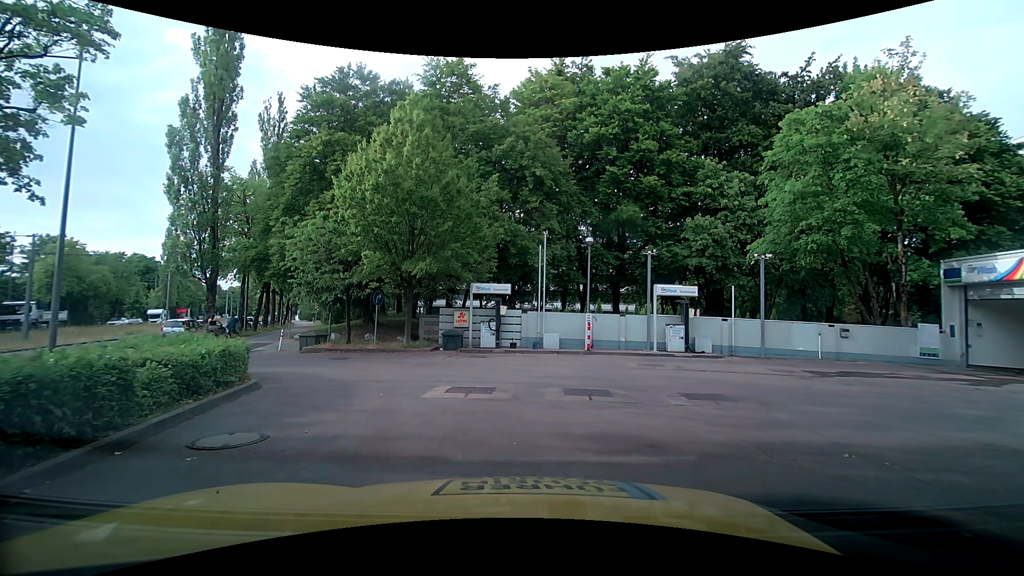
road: service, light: Day
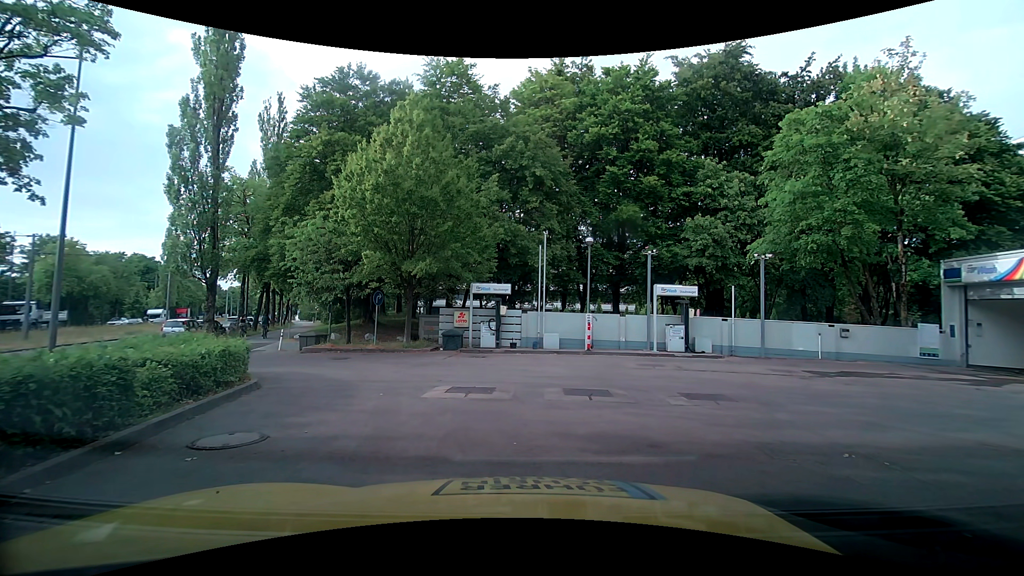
(0.0, 0.0) m; 0°
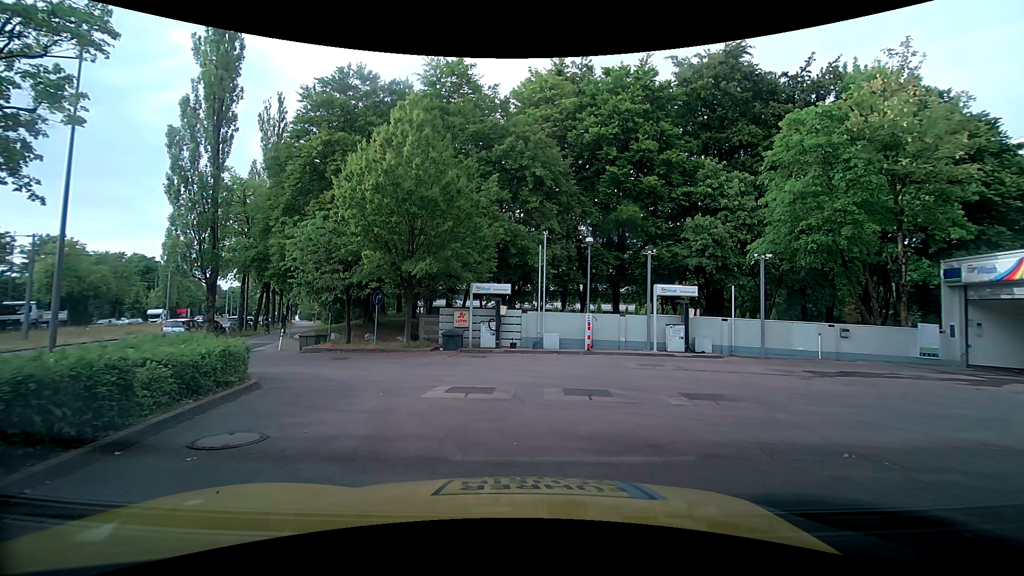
(0.0, 0.0) m; 0°
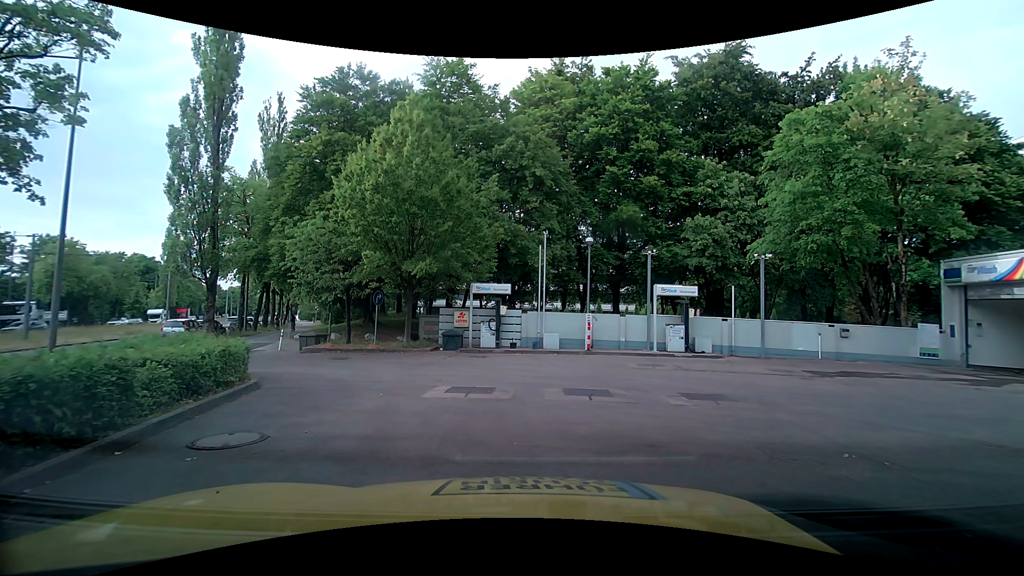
(0.0, 0.0) m; 0°
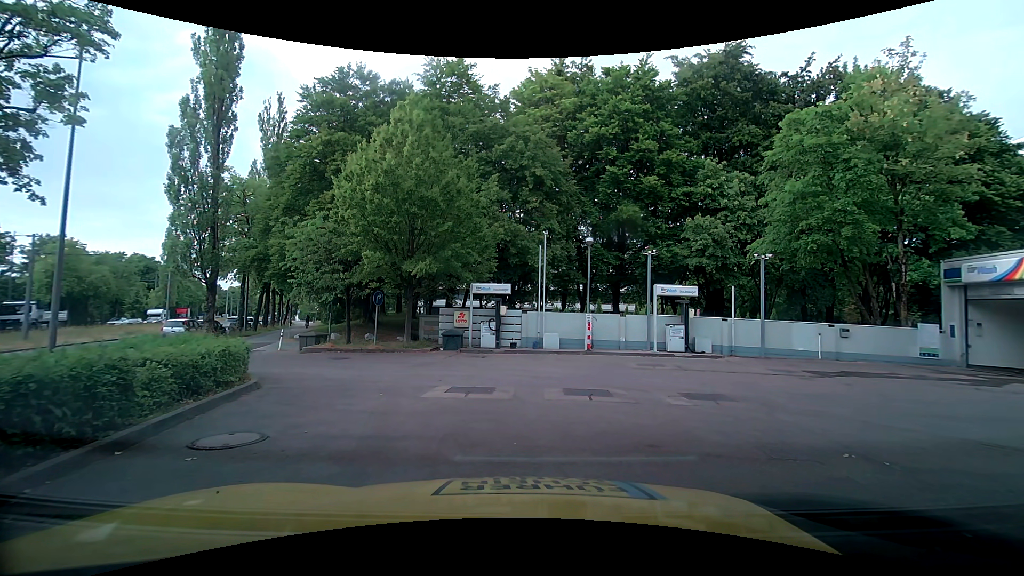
(0.0, 0.0) m; 0°
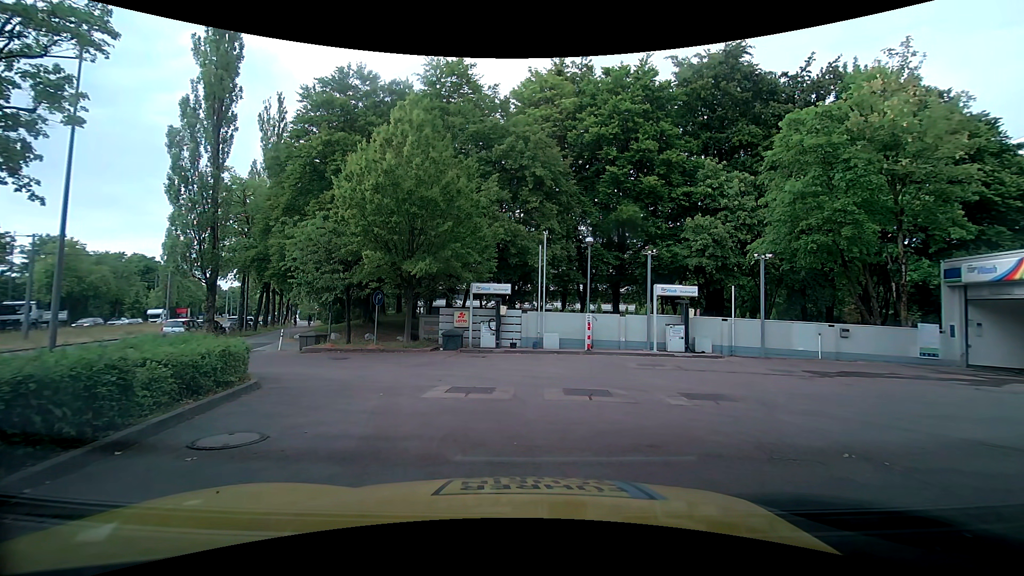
(0.0, 0.0) m; 0°
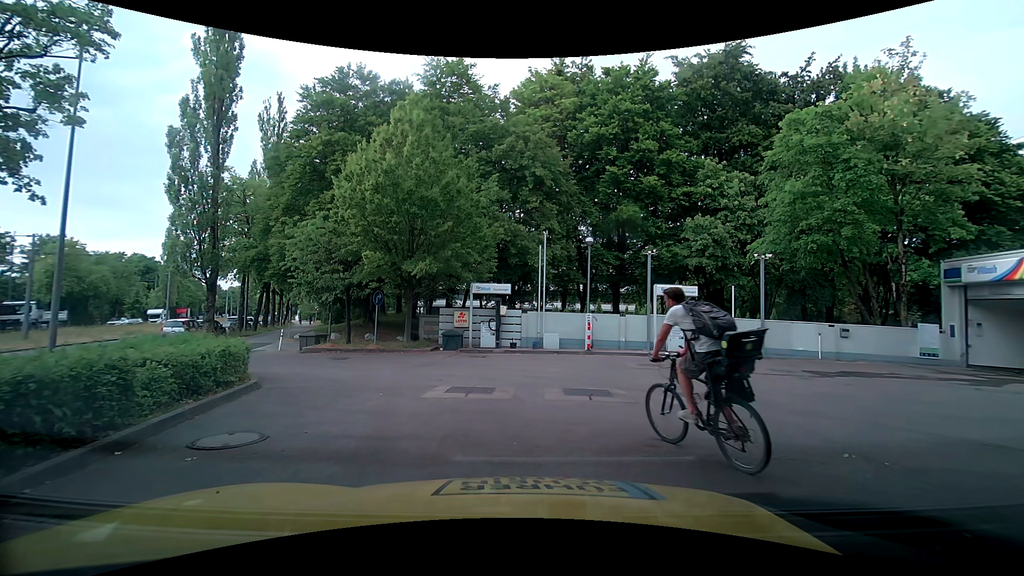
(0.0, 0.0) m; 0°
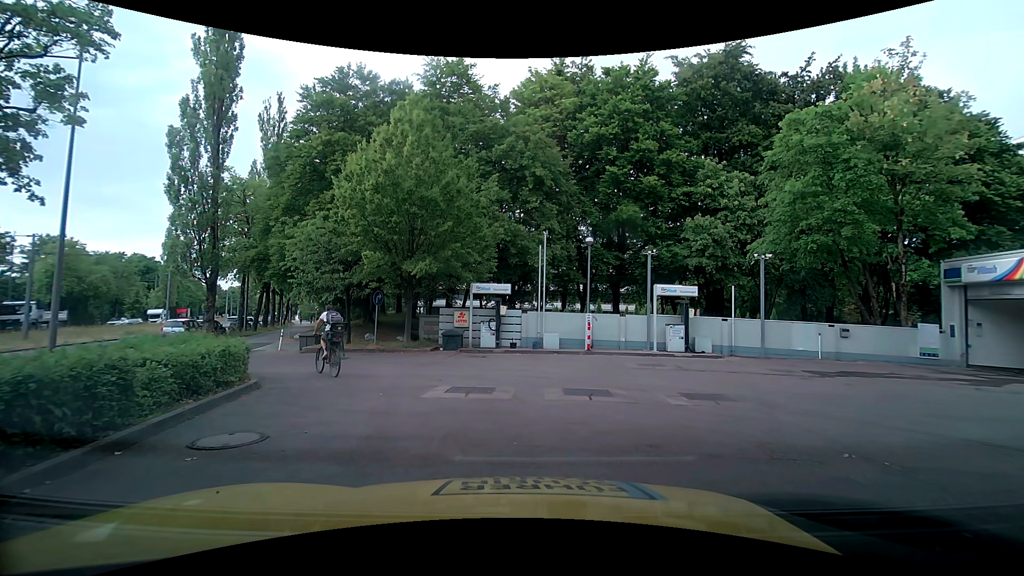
(0.0, 0.0) m; 0°
